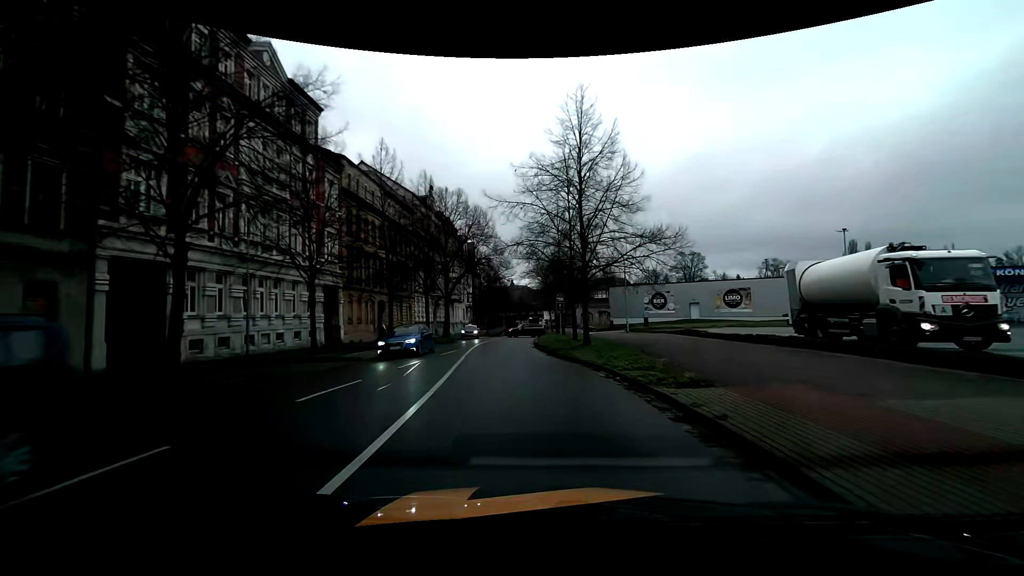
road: primary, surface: asphalt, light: Day
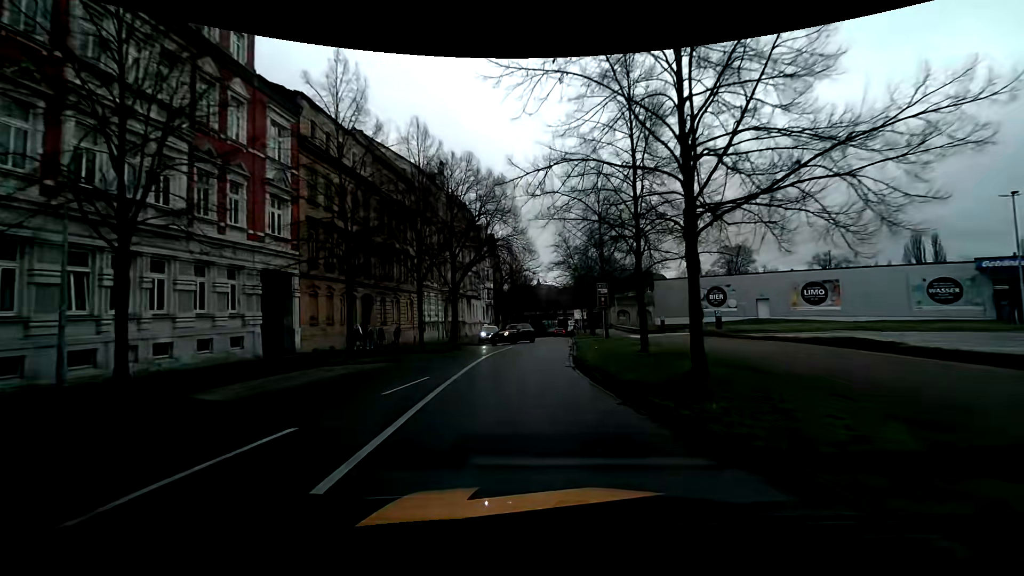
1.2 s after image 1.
(-0.3, +11.2) m; -3°
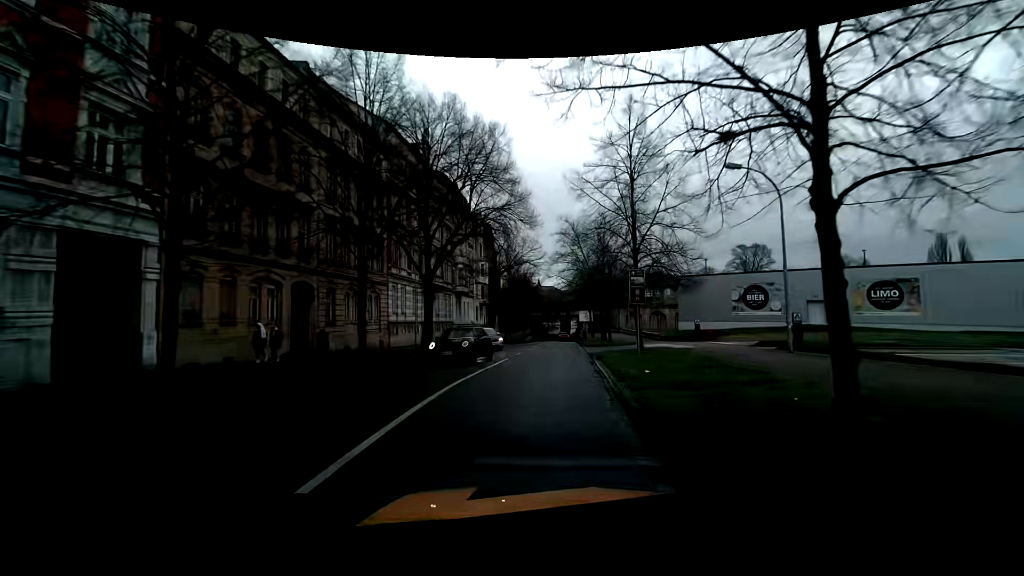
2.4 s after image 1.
(0.0, +10.3) m; +1°
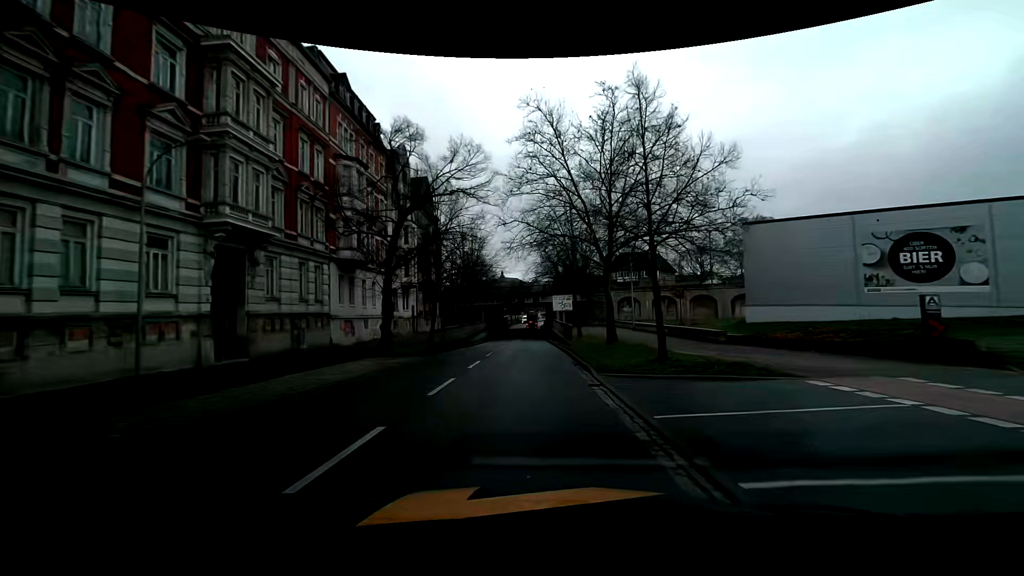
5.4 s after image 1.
(+1.1, +26.5) m; +4°
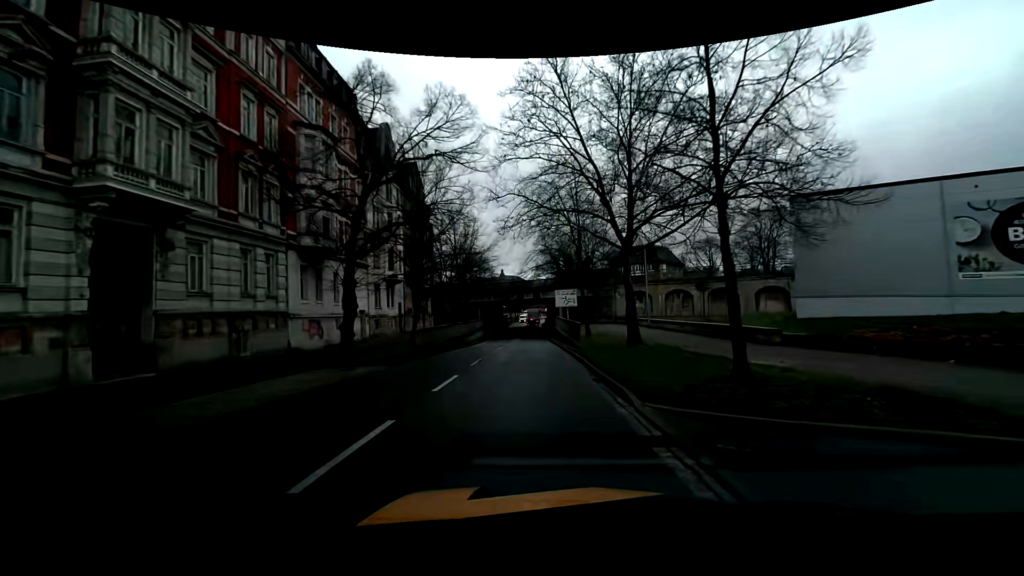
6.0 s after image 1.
(0.0, +5.6) m; 0°
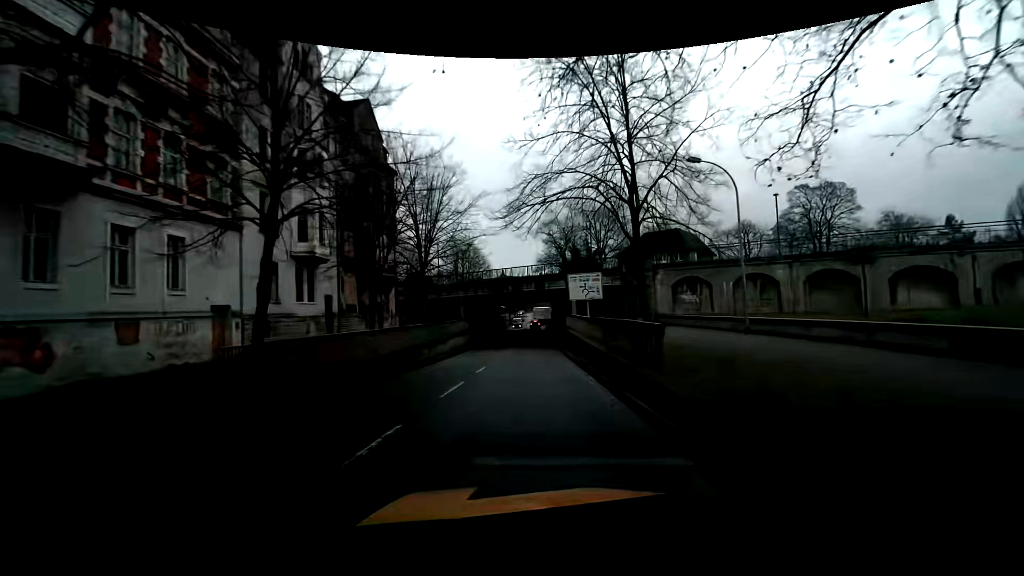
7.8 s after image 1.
(0.0, +17.8) m; 0°
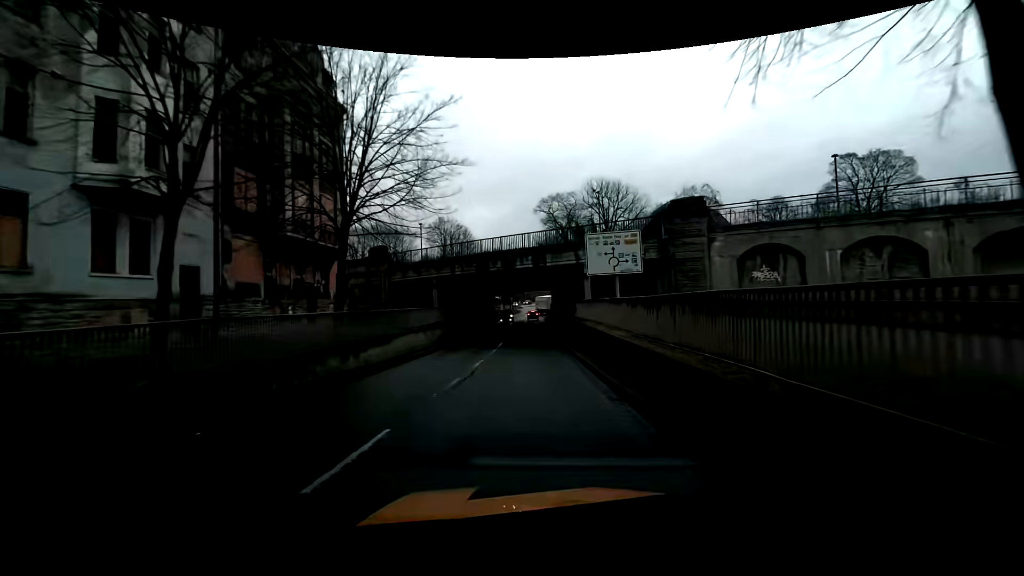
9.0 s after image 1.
(+0.1, +12.7) m; 0°
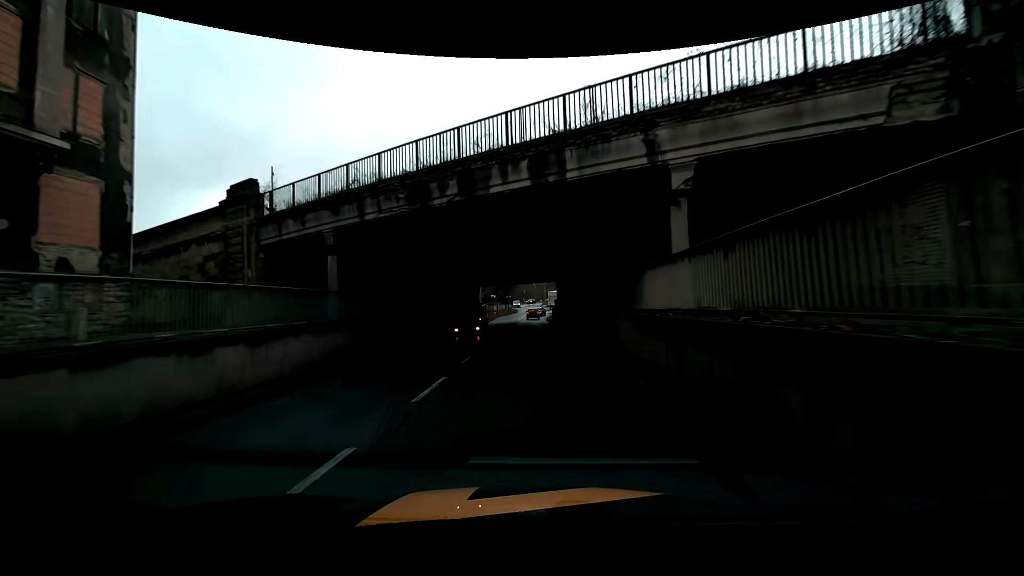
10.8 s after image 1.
(+0.2, +19.3) m; 0°
